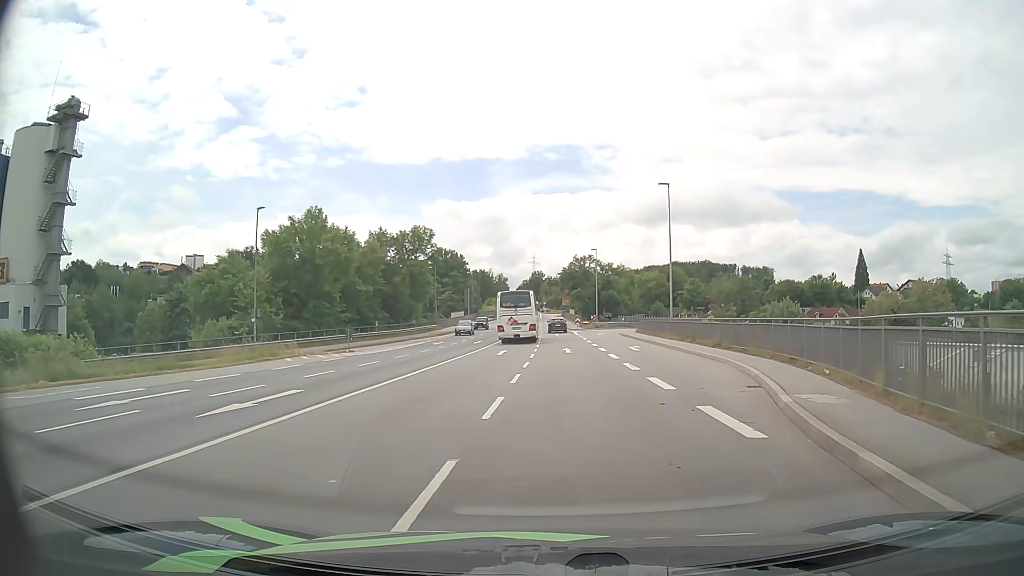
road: primary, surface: asphalt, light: Day
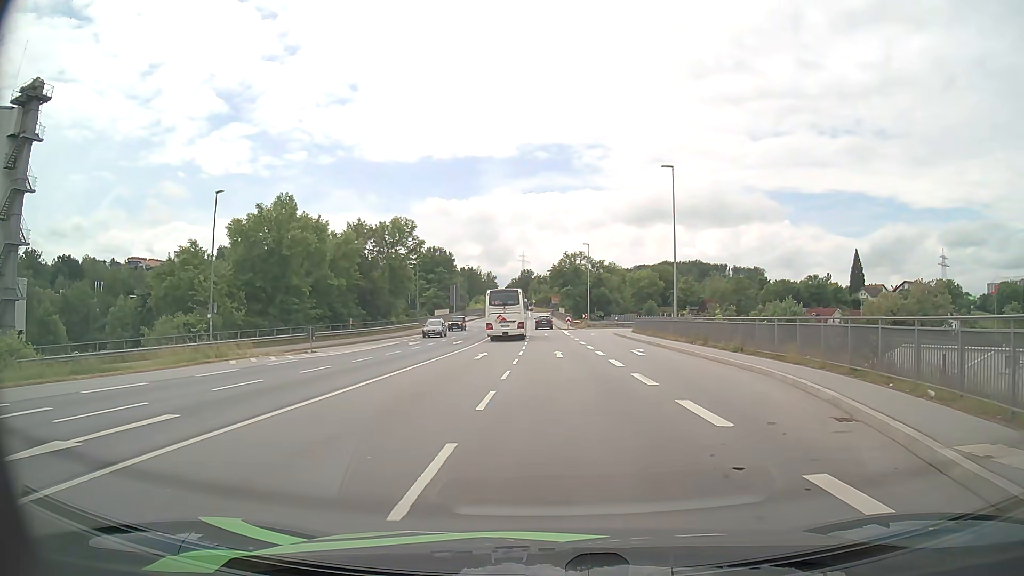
(+0.1, +5.3) m; +1°
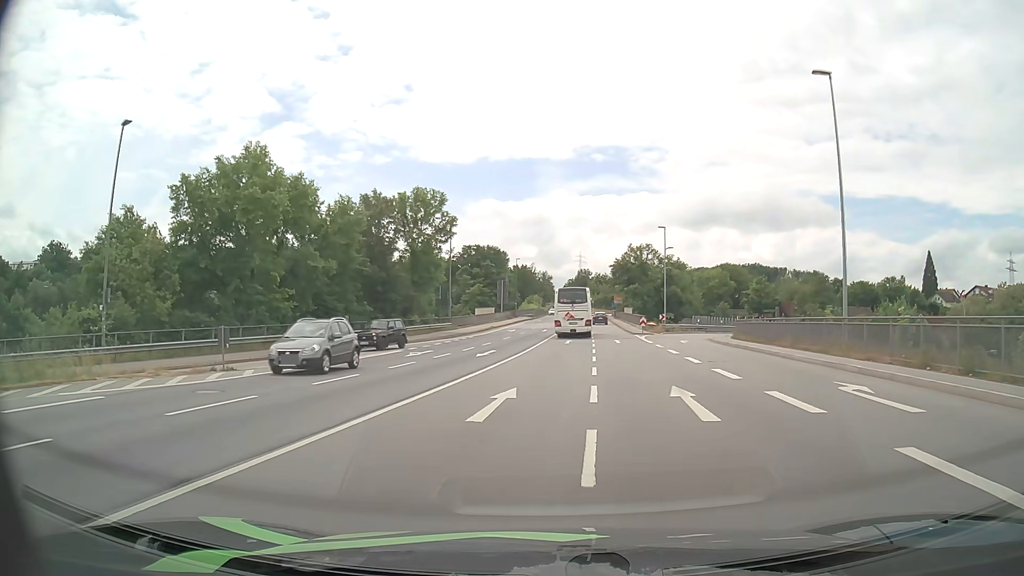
(-0.7, +17.3) m; -4°
(0, +10) (0, +20) (0, +30) (+1, +40) (+1, +50) (+2, +60) (+2, +70) (+3, +80) (+4, +90) (+4, +100) m
